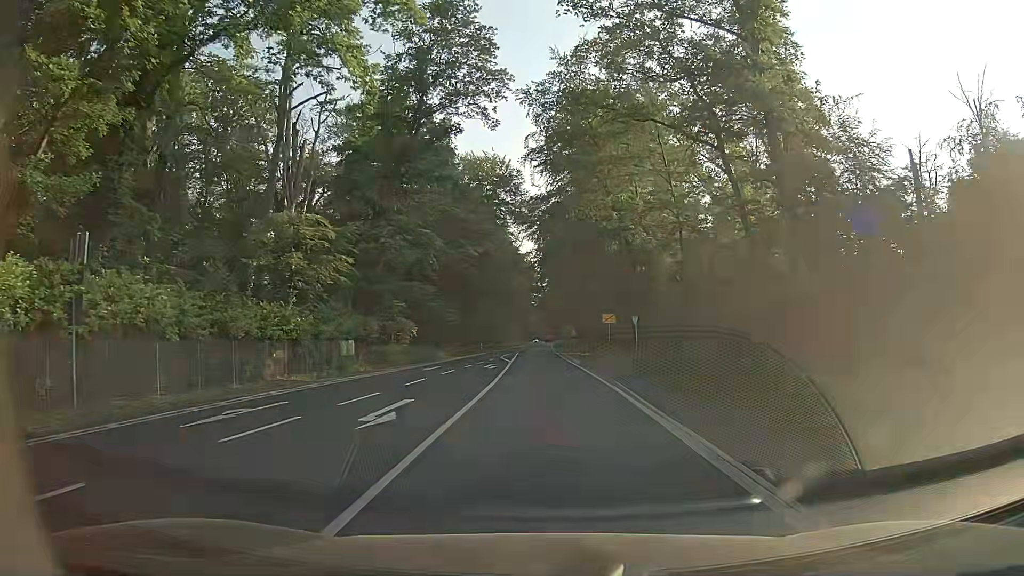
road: secondary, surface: asphalt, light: Day
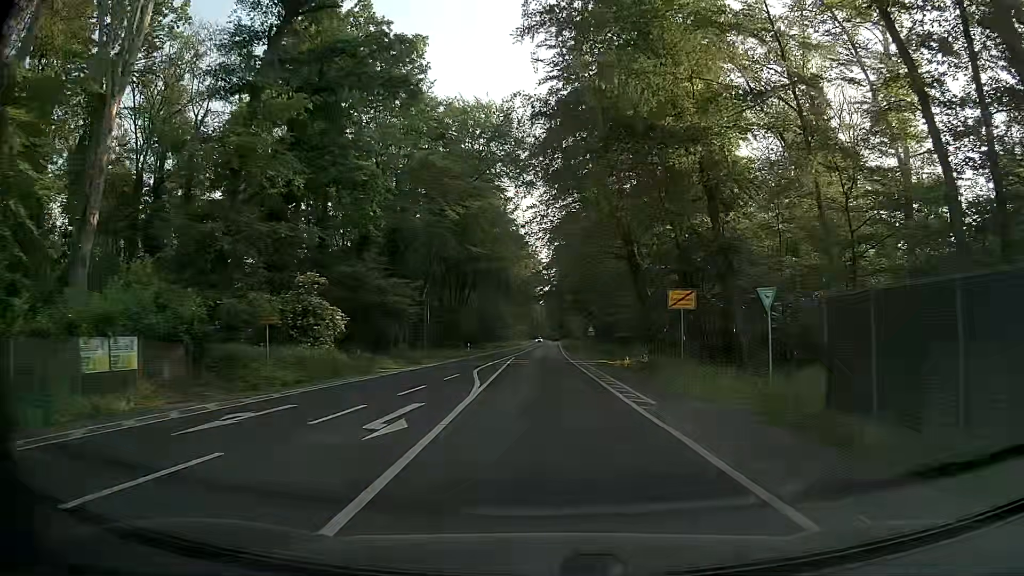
(+0.2, +22.5) m; +1°
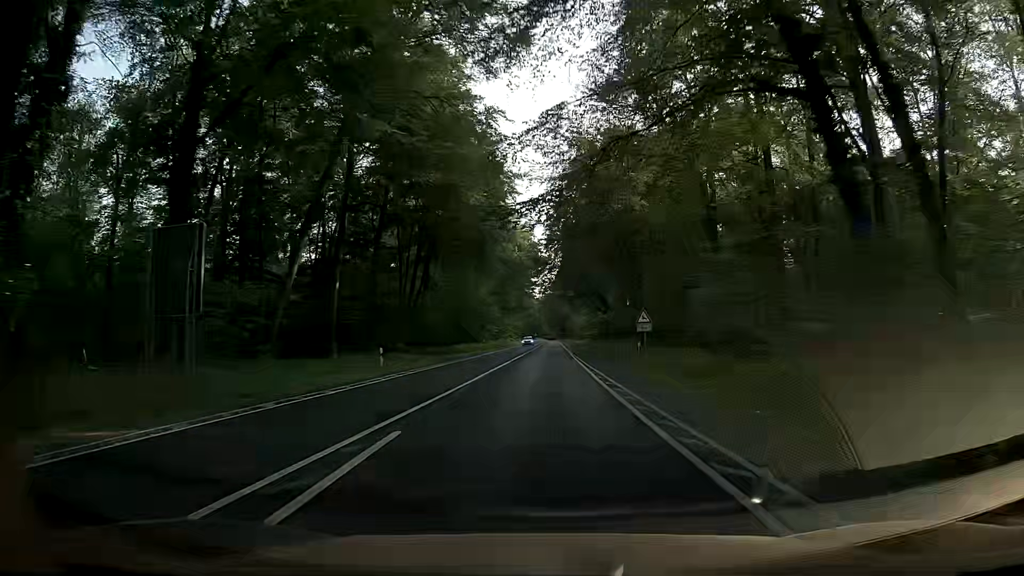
(-0.3, +37.6) m; 0°
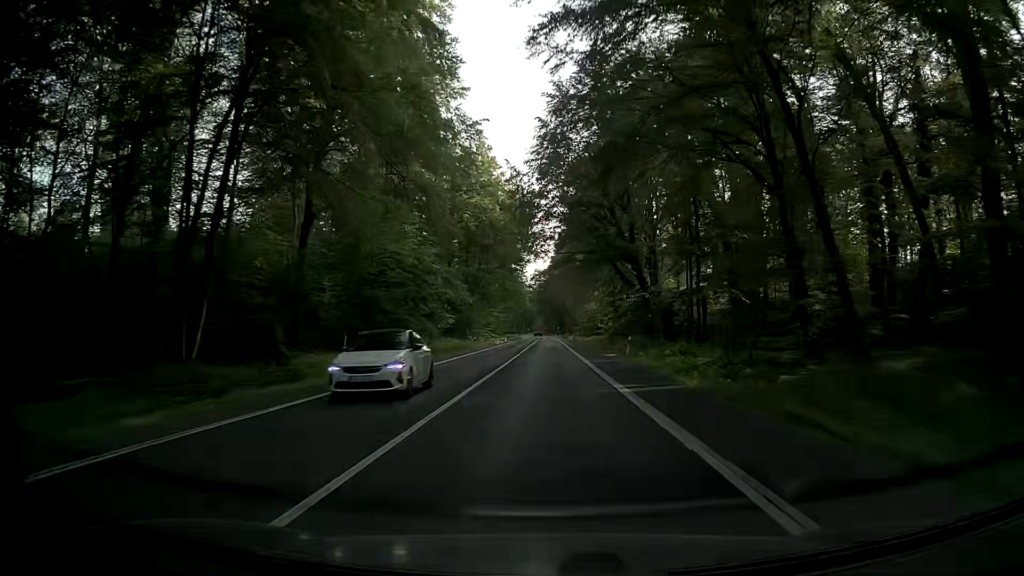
(+0.1, +44.0) m; 0°
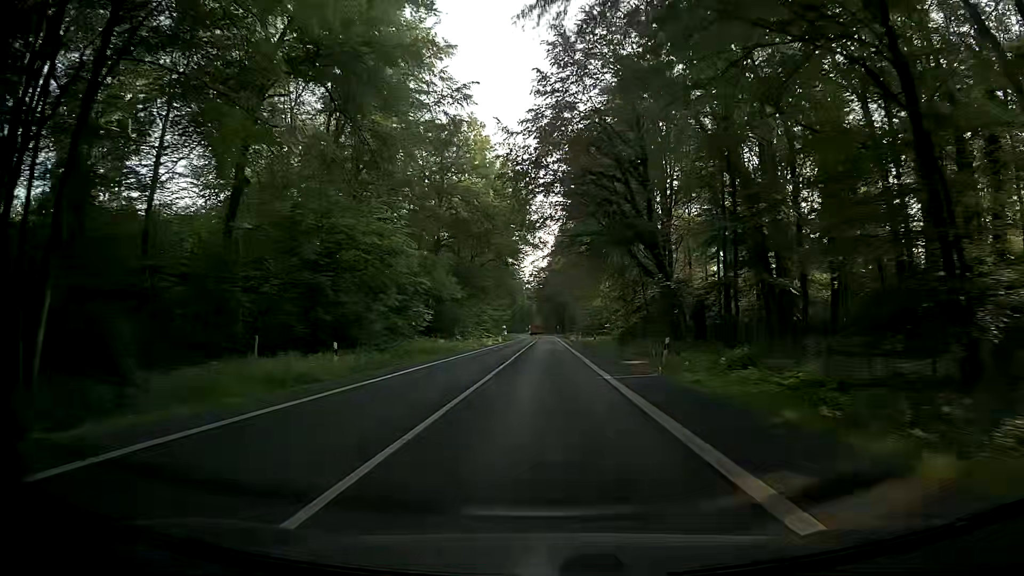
(0.0, +11.1) m; 0°
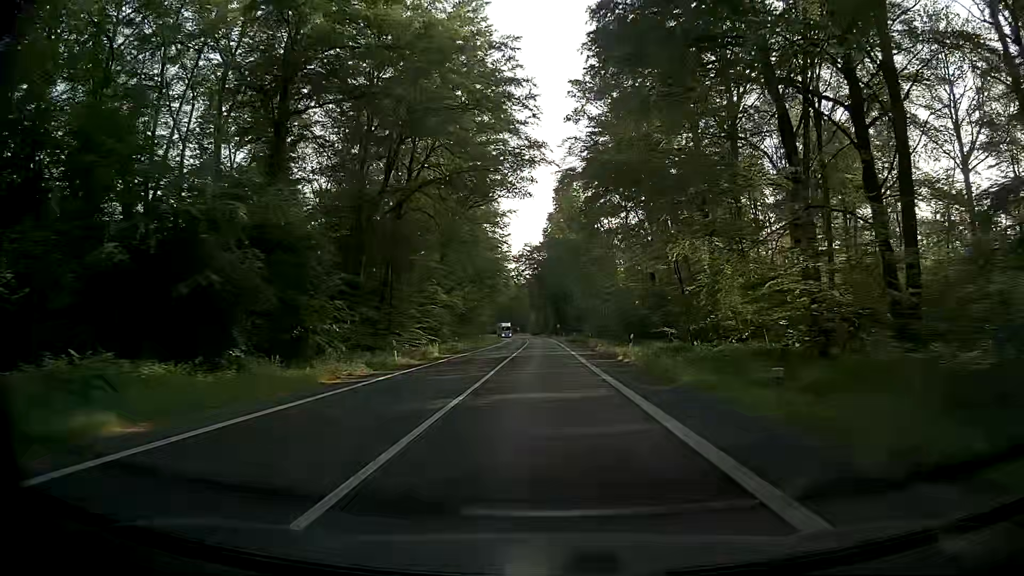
(+0.3, +55.0) m; +1°
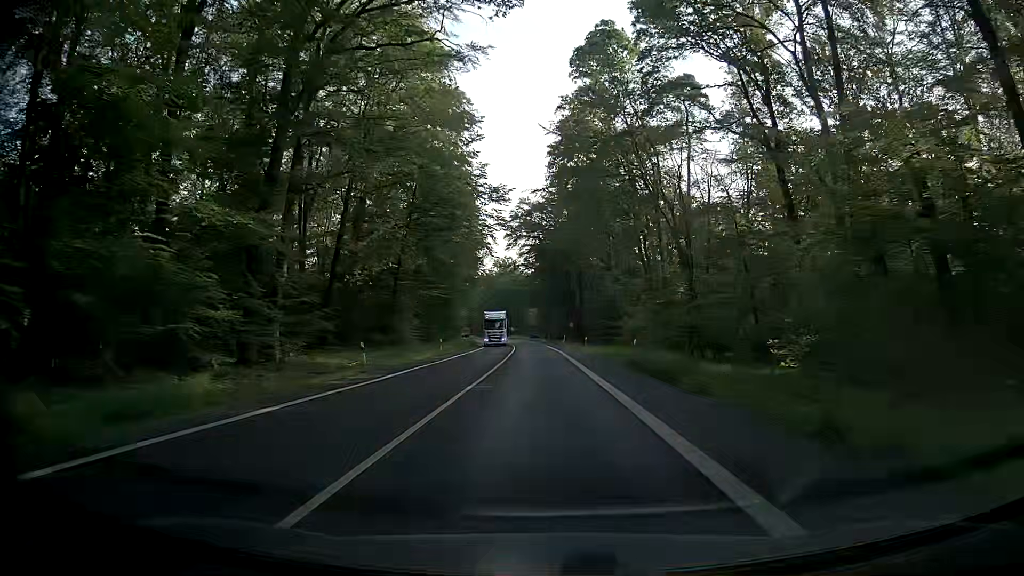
(-0.3, +54.7) m; -1°
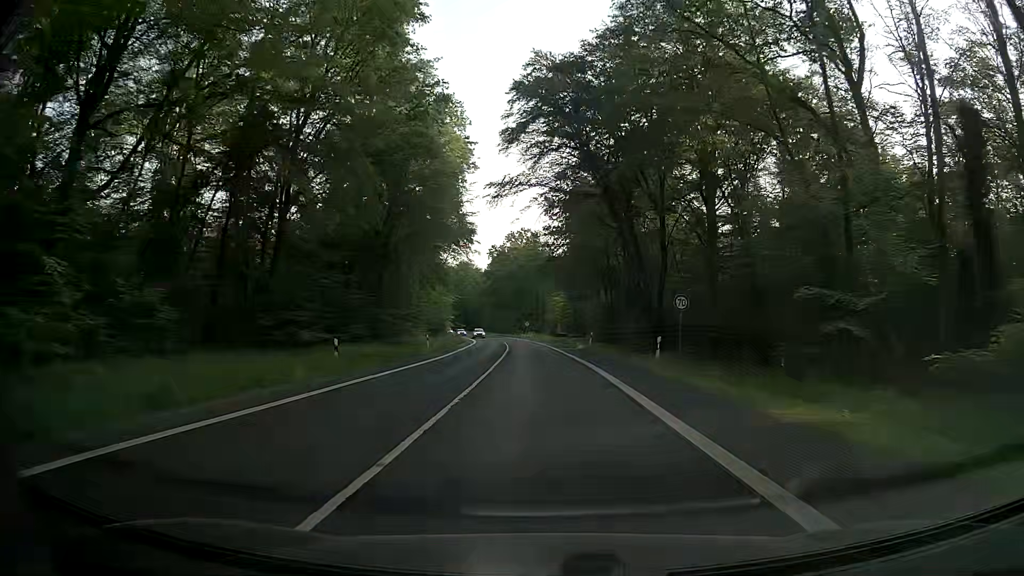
(-0.6, +54.6) m; -2°
(0, +10) (0, +20) (0, +30) (-1, +40) (-1, +50) (-2, +60) (-2, +70) (-3, +80) (-4, +90) (-5, +100) m
